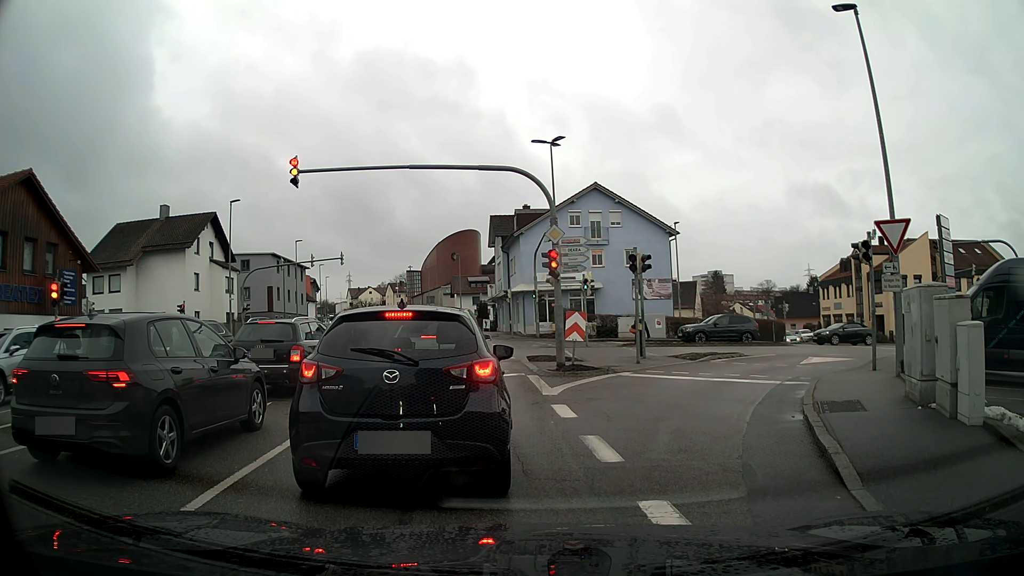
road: tertiary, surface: asphalt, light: Day
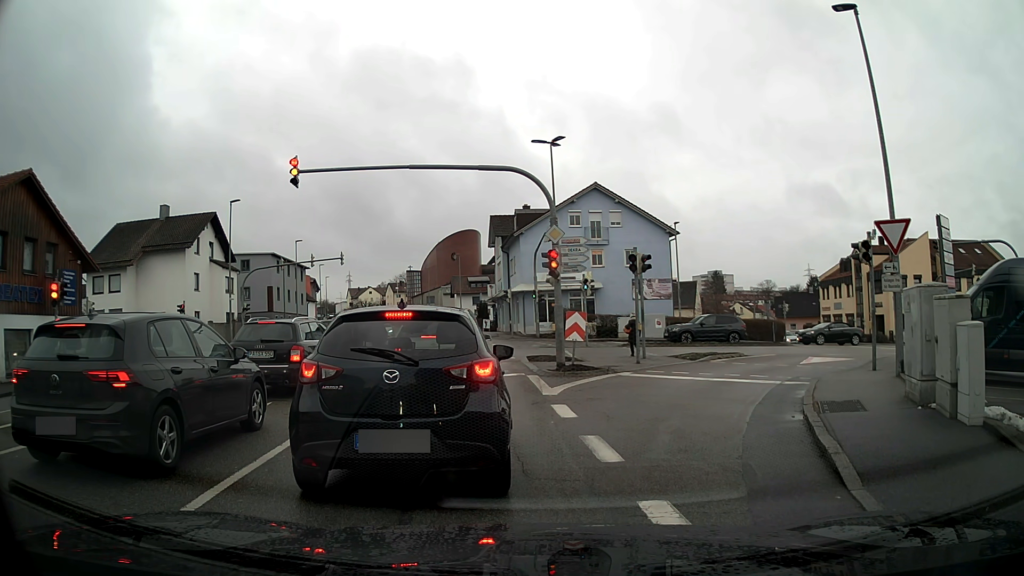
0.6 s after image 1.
(0.0, 0.0) m; 0°
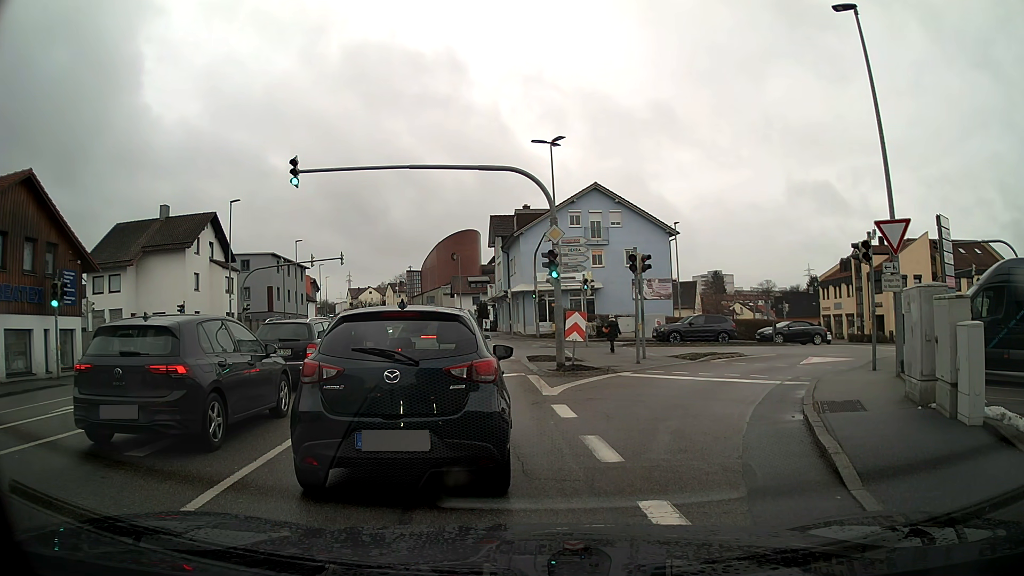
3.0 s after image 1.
(0.0, 0.0) m; 0°
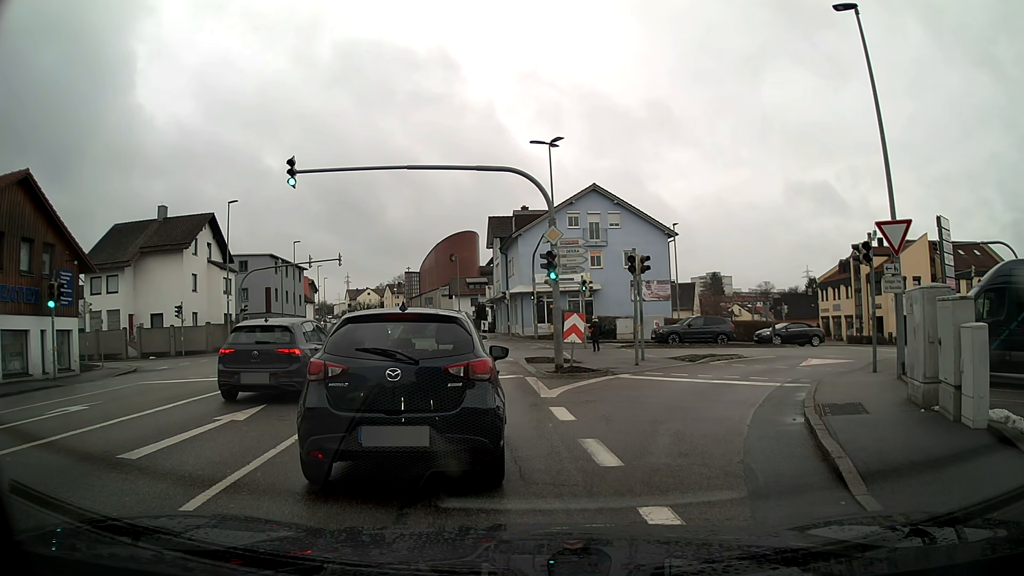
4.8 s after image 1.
(0.0, +0.1) m; 0°
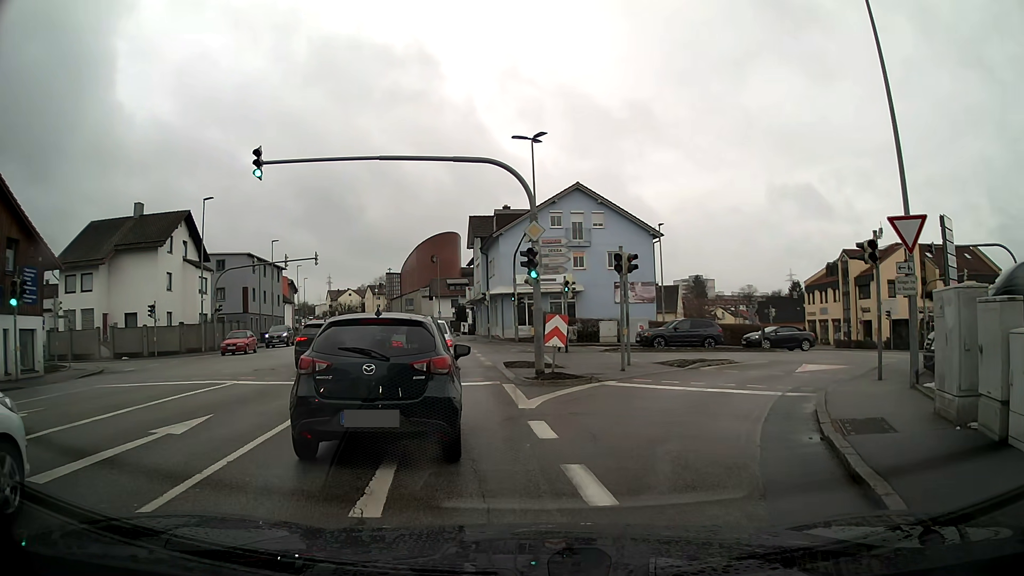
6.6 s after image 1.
(0.0, +1.4) m; +2°
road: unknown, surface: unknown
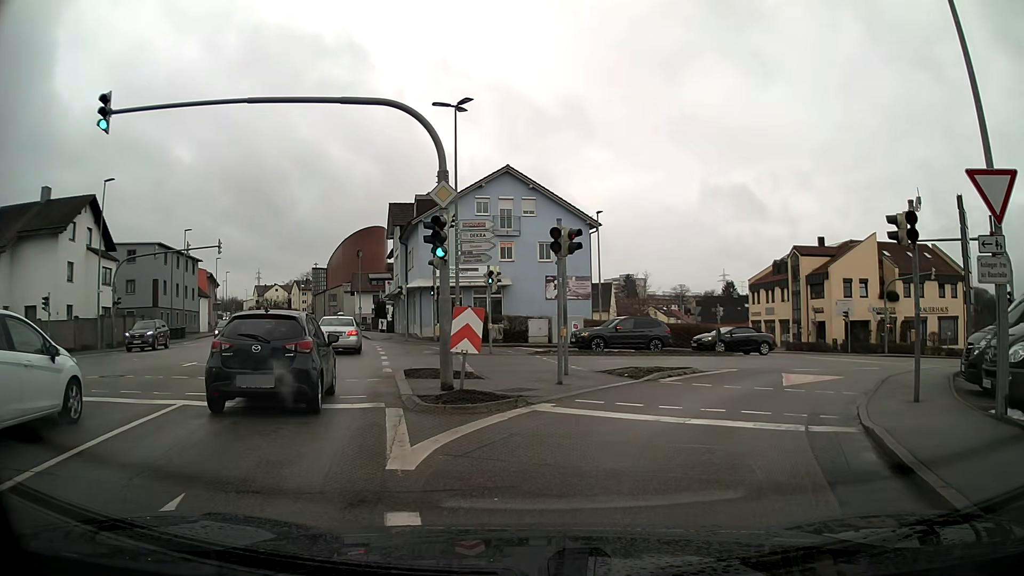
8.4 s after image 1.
(+0.5, +5.0) m; +9°
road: tertiary_link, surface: asphalt
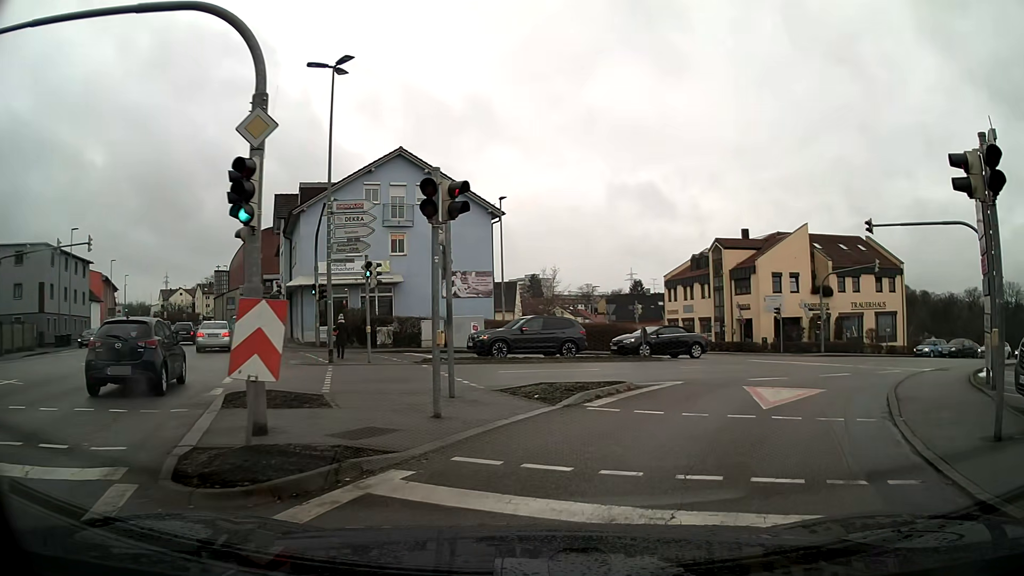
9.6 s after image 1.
(+0.4, +4.9) m; +9°
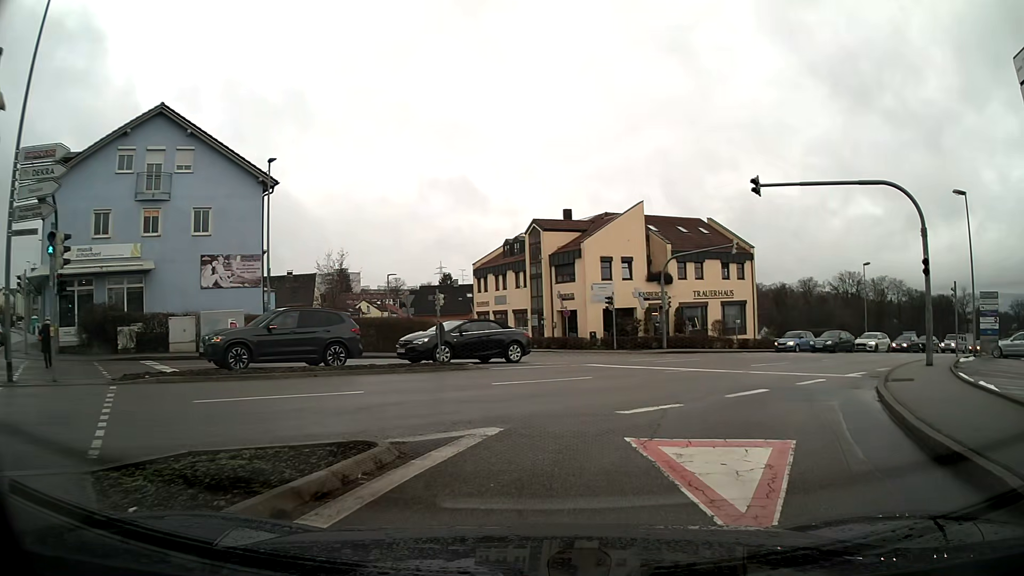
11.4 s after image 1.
(+1.0, +7.6) m; +16°
